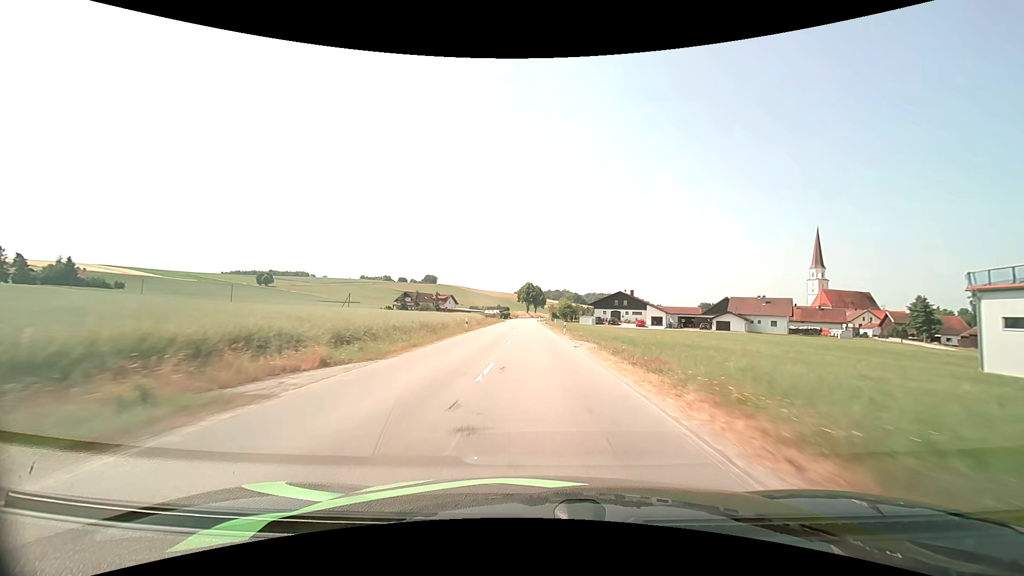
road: secondary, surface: asphalt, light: Day
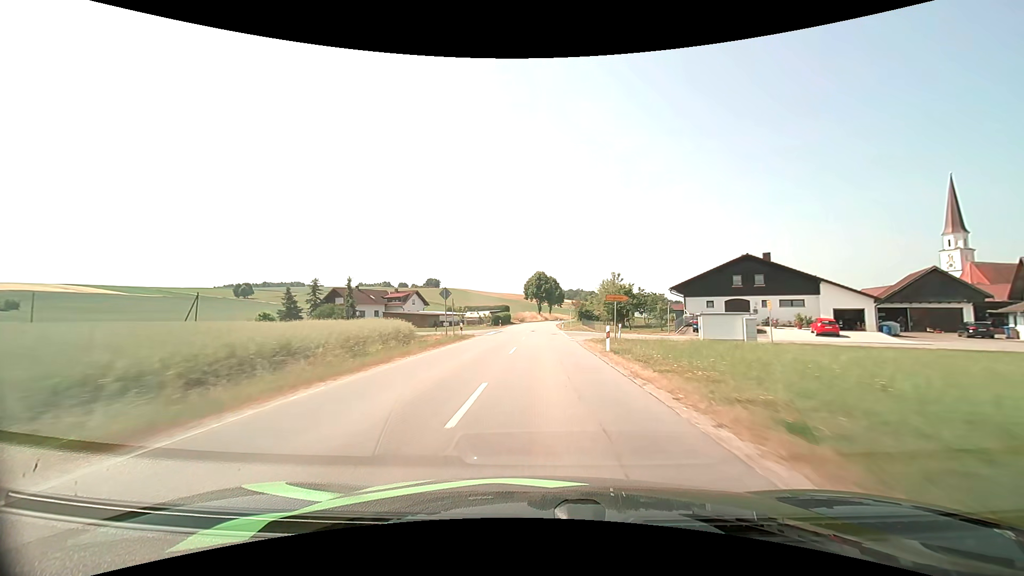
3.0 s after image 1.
(-1.2, +64.2) m; -2°
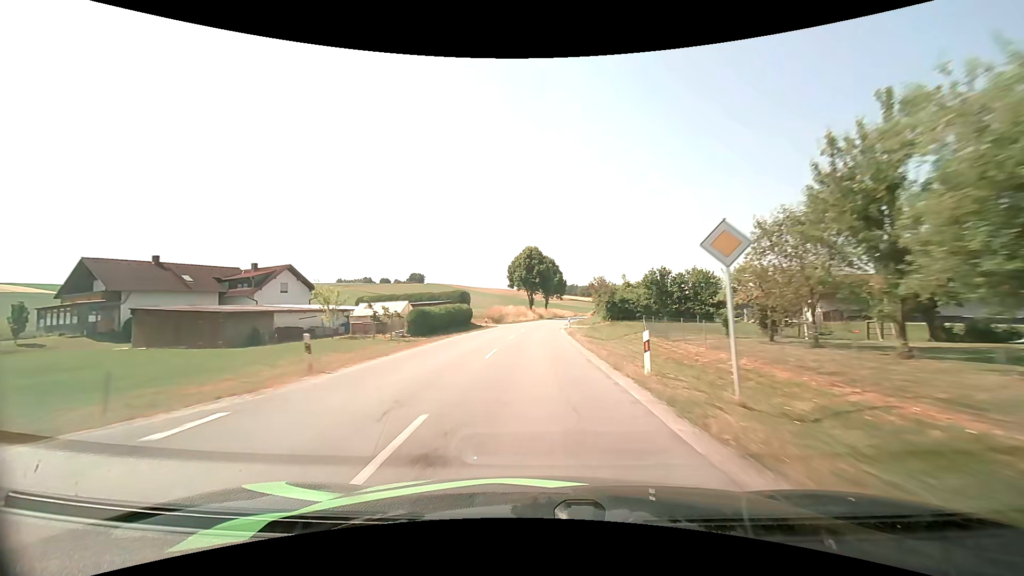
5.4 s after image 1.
(+0.5, +51.3) m; +1°
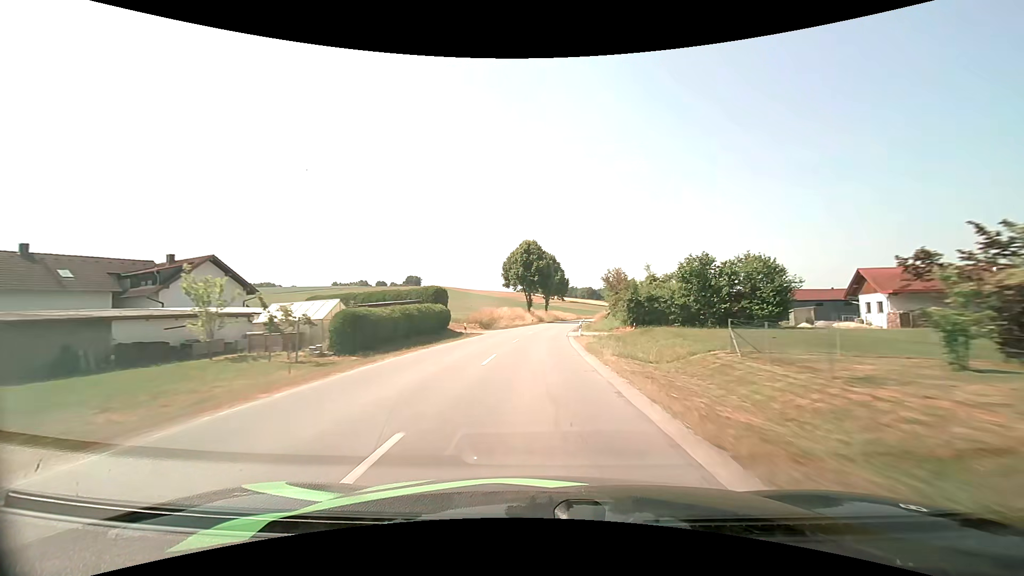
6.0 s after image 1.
(0.0, +12.8) m; 0°
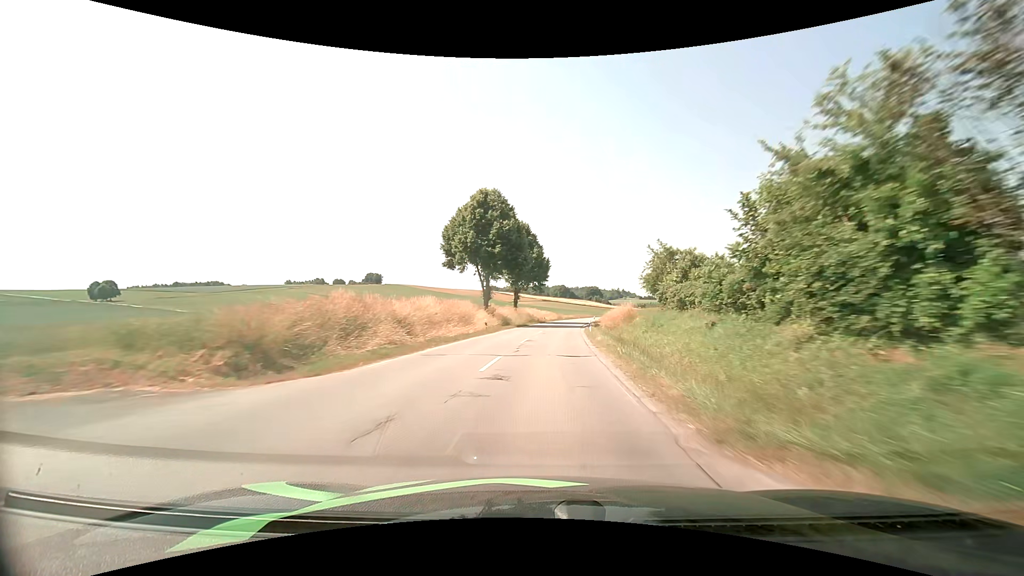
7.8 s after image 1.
(+0.6, +38.2) m; +3°
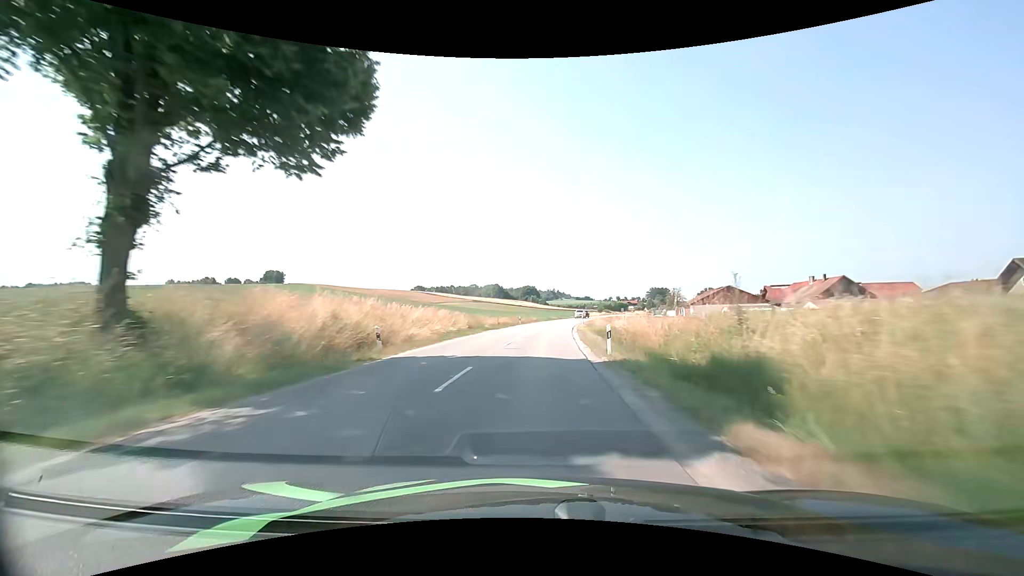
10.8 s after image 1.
(+4.2, +62.5) m; +8°
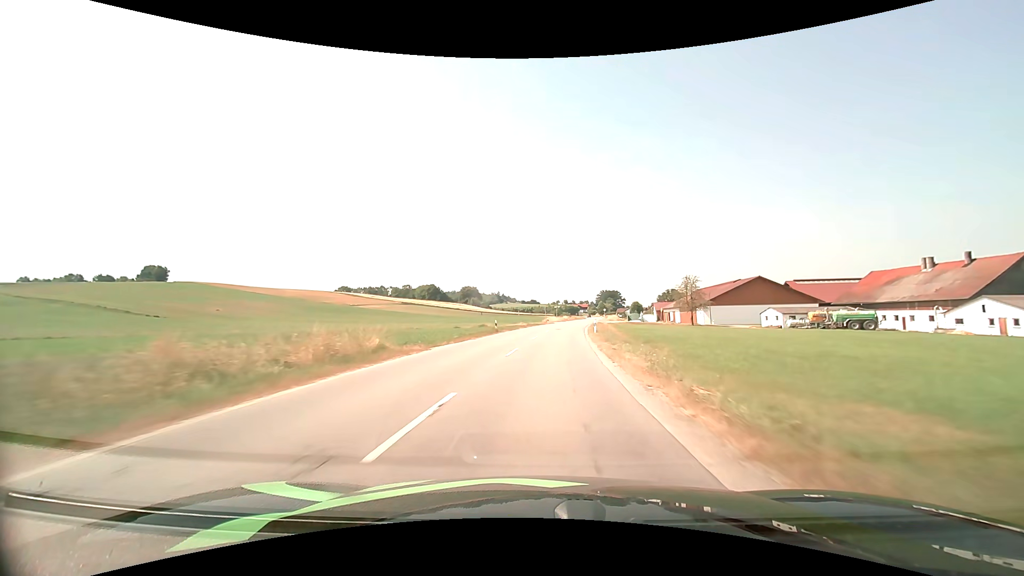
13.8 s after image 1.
(+3.4, +63.8) m; +6°
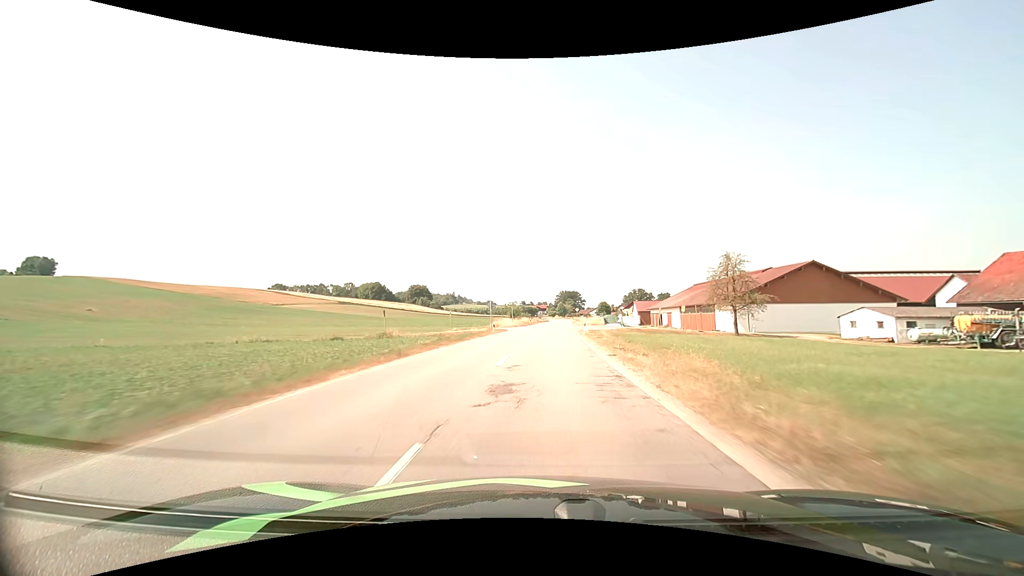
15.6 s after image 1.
(+1.6, +39.3) m; +5°
(0, +10) (0, +20) (+1, +30) (+1, +40) (+2, +50) (+3, +60) (+3, +70) (+4, +80) (+5, +90) (+5, +100) m
